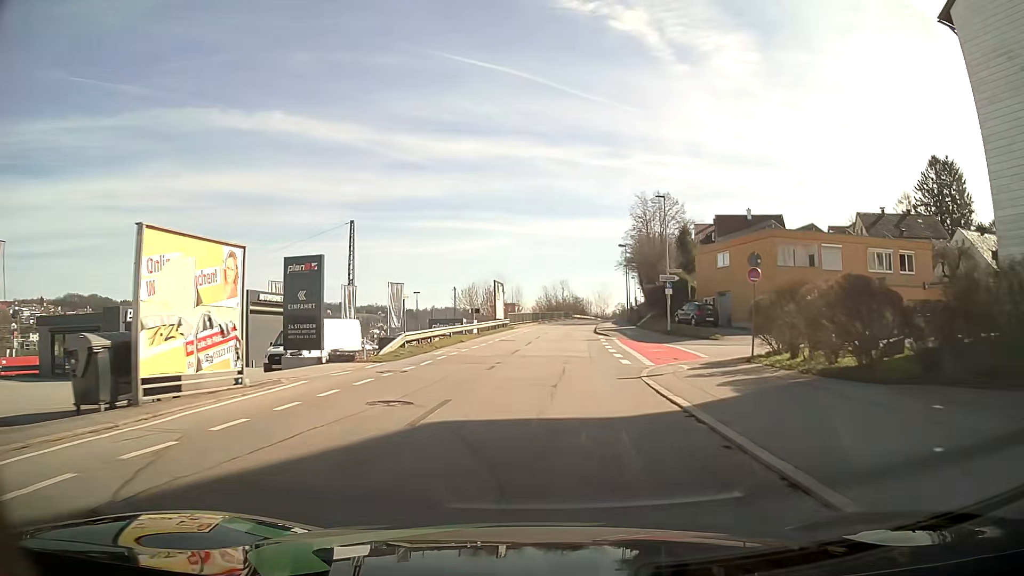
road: residential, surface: asphalt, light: Day
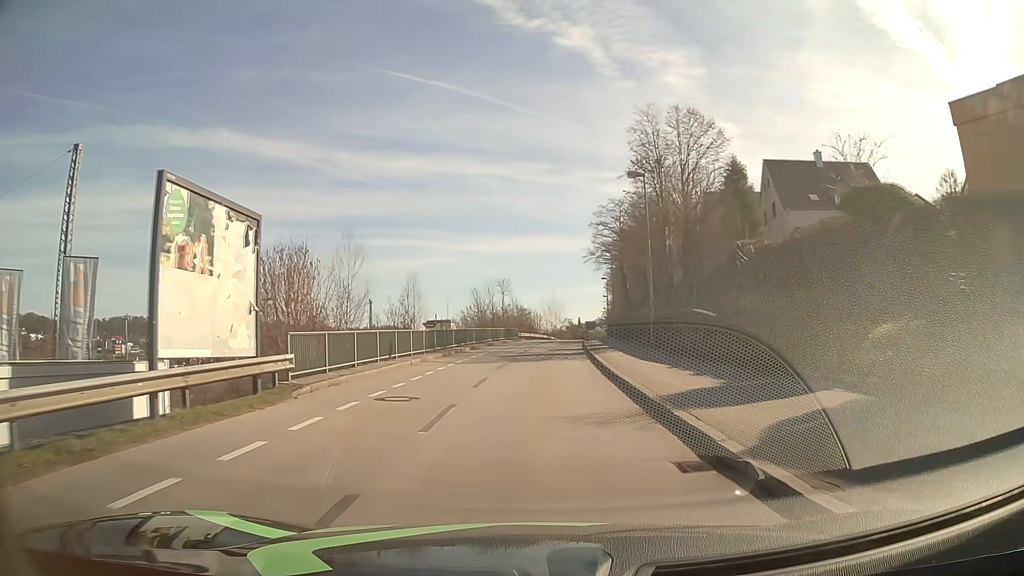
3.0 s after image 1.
(+1.6, +39.8) m; +5°
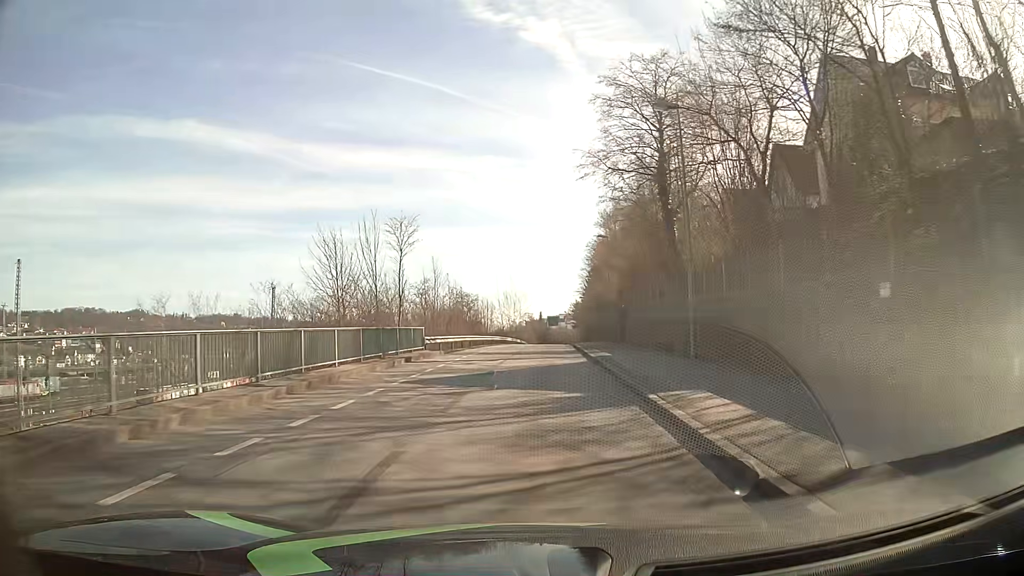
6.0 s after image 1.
(+1.3, +40.5) m; +4°
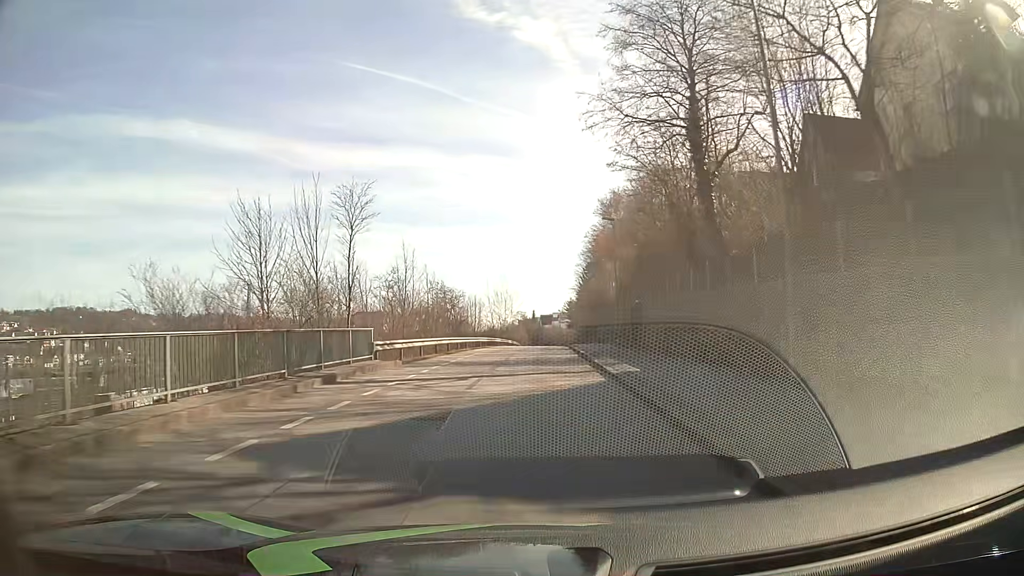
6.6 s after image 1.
(0.0, +8.3) m; 0°
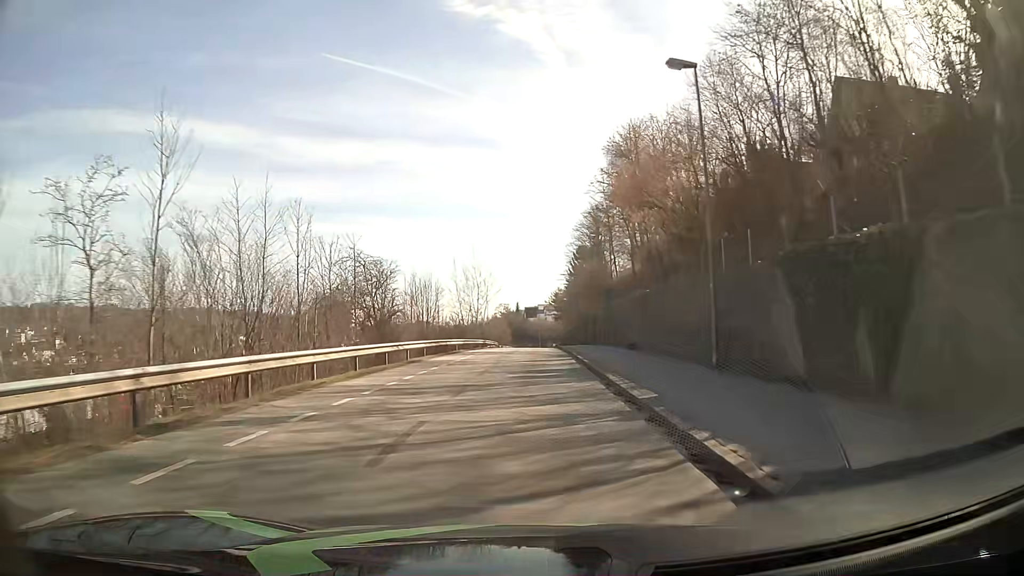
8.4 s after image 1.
(+0.4, +25.3) m; +1°
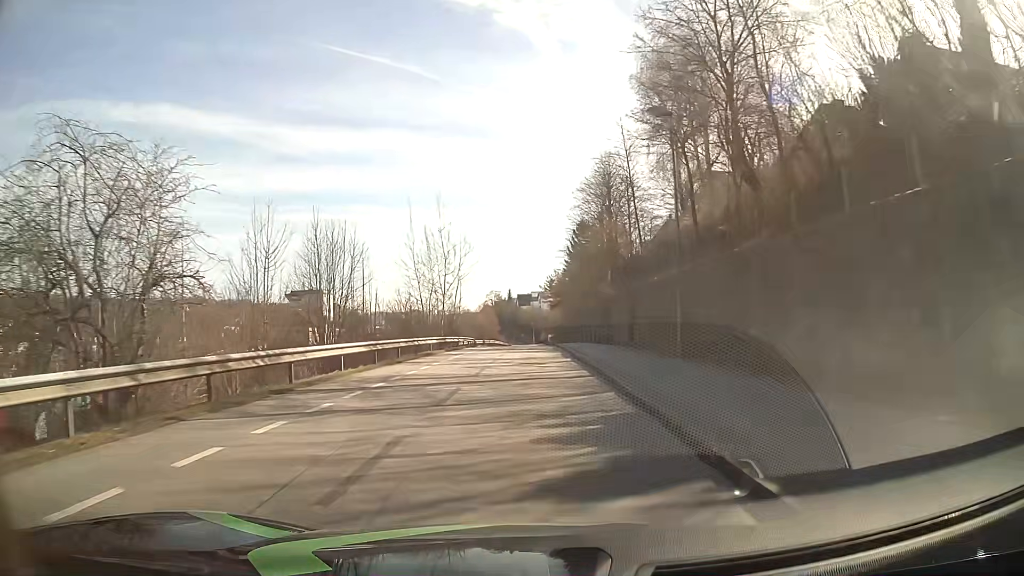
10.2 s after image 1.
(+0.2, +25.7) m; +1°
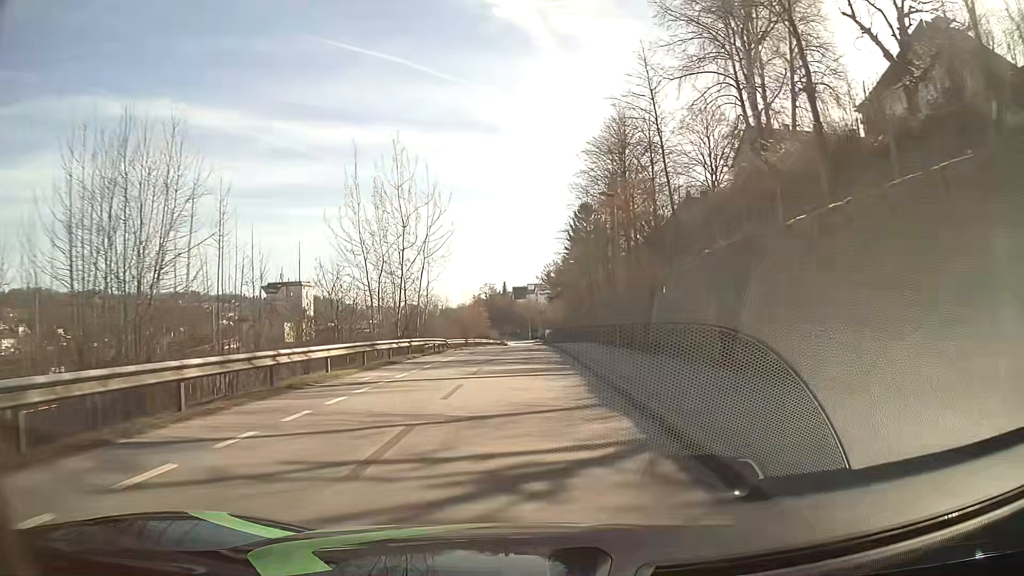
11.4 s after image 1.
(+0.1, +17.0) m; 0°
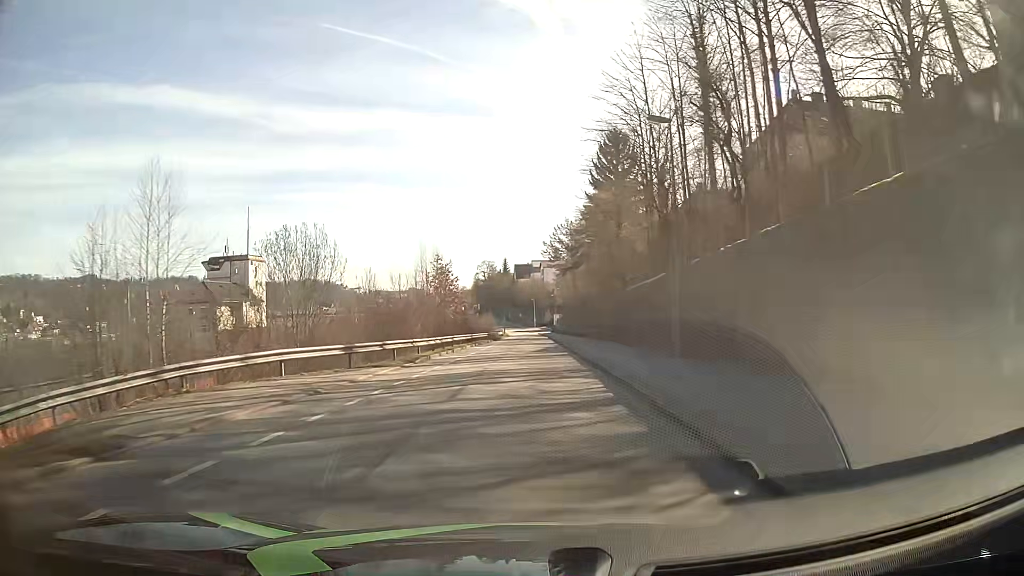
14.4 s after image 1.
(-0.3, +42.3) m; 0°
(0, +10) (0, +20) (0, +30) (0, +40) (0, +50) (0, +60) (0, +70) (0, +80) (0, +90) (-1, +100) m
